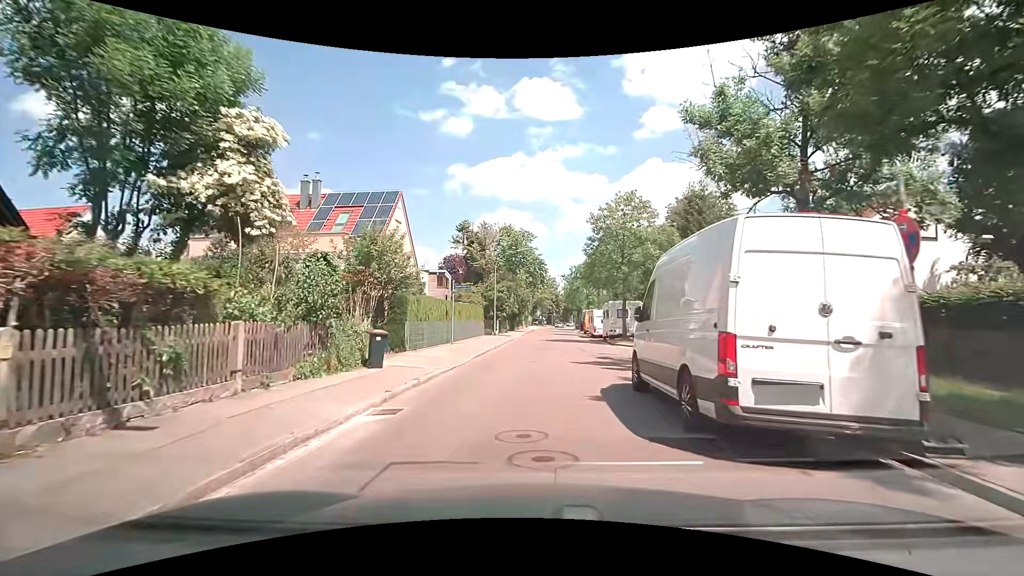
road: tertiary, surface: asphalt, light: Day
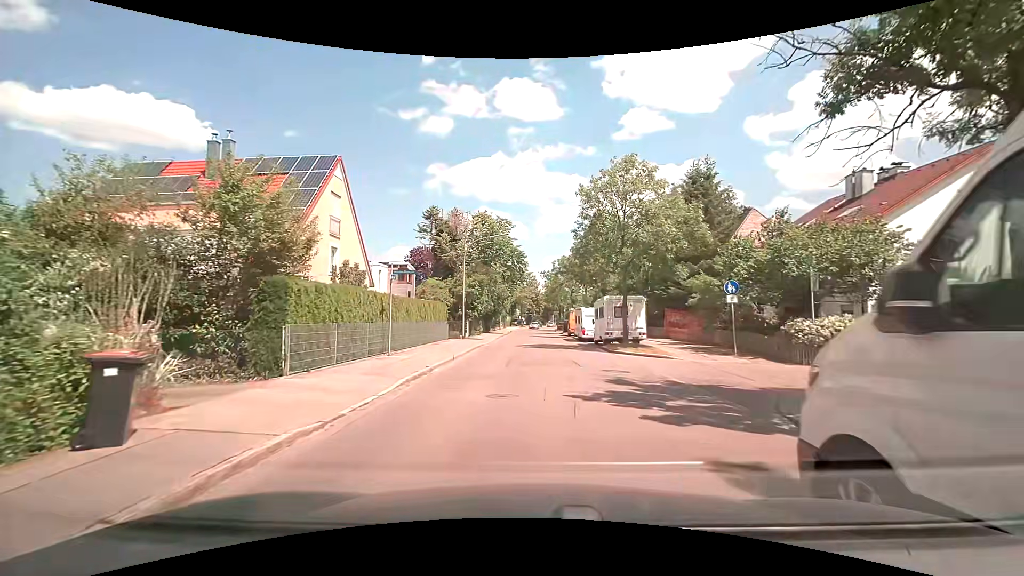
(+0.2, +7.3) m; +4°
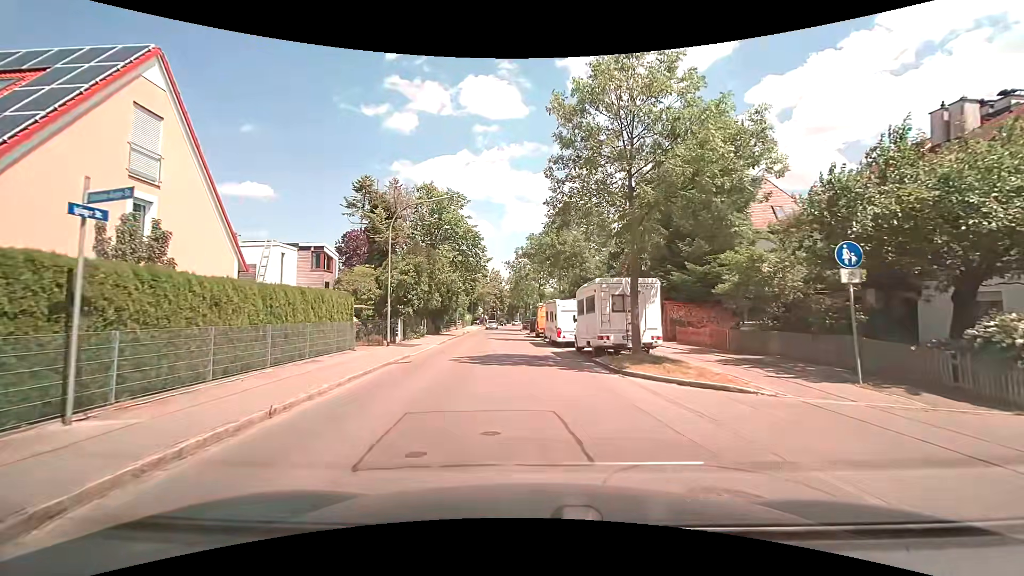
(+0.2, +10.3) m; +3°
(0, +10) (-1, +20) (-1, +30) (-2, +40) (-3, +50) (-3, +60) (-4, +70) (-4, +80) (-4, +90) (-4, +100) m
